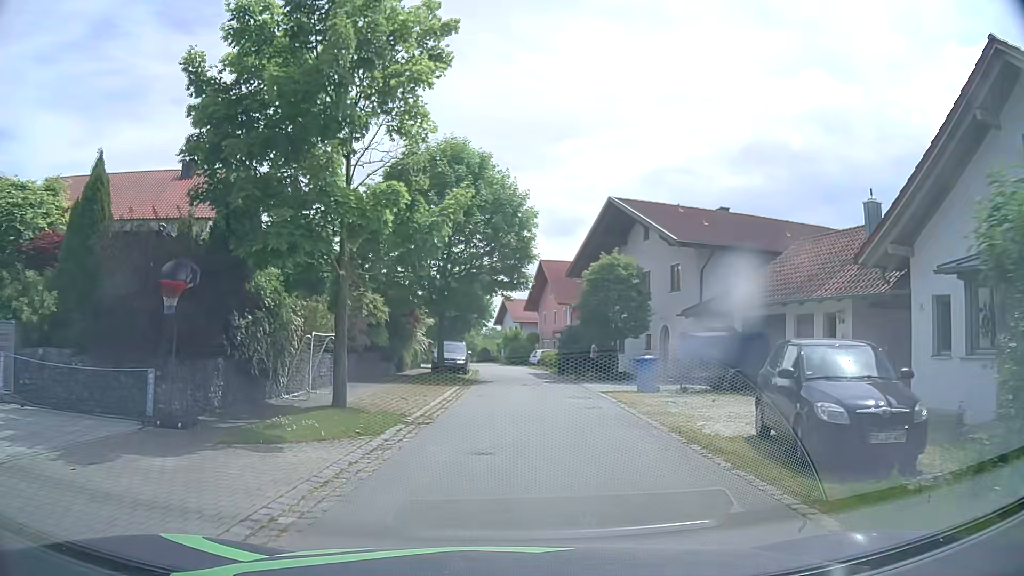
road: residential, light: Day
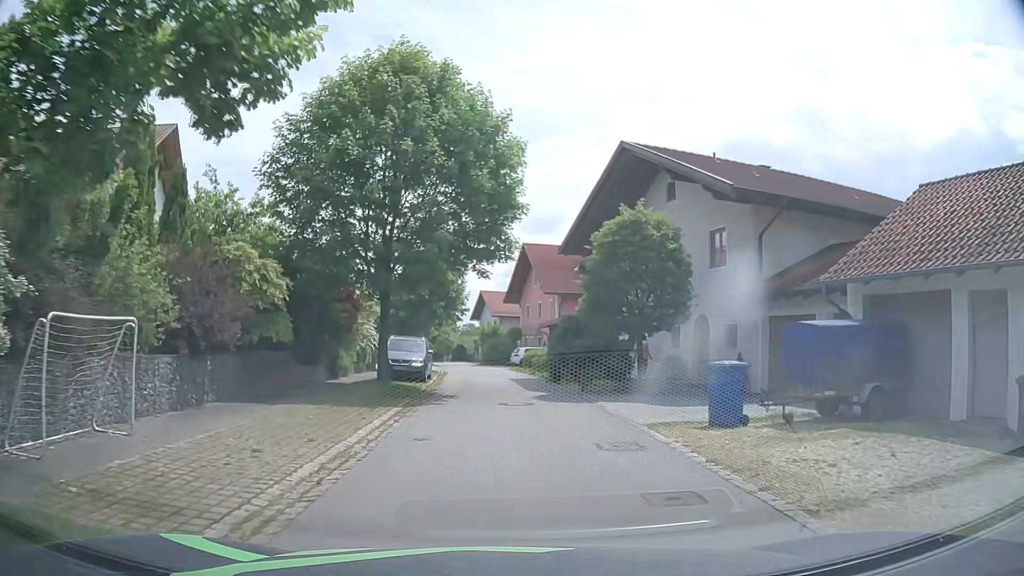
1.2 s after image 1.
(+0.2, +9.1) m; +1°
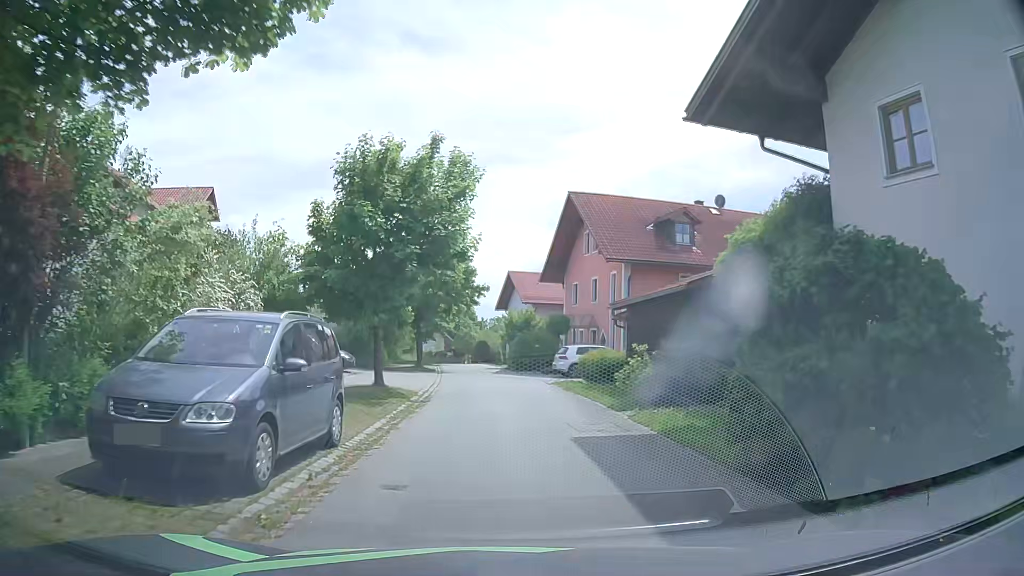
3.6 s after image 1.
(0.0, +18.4) m; -2°
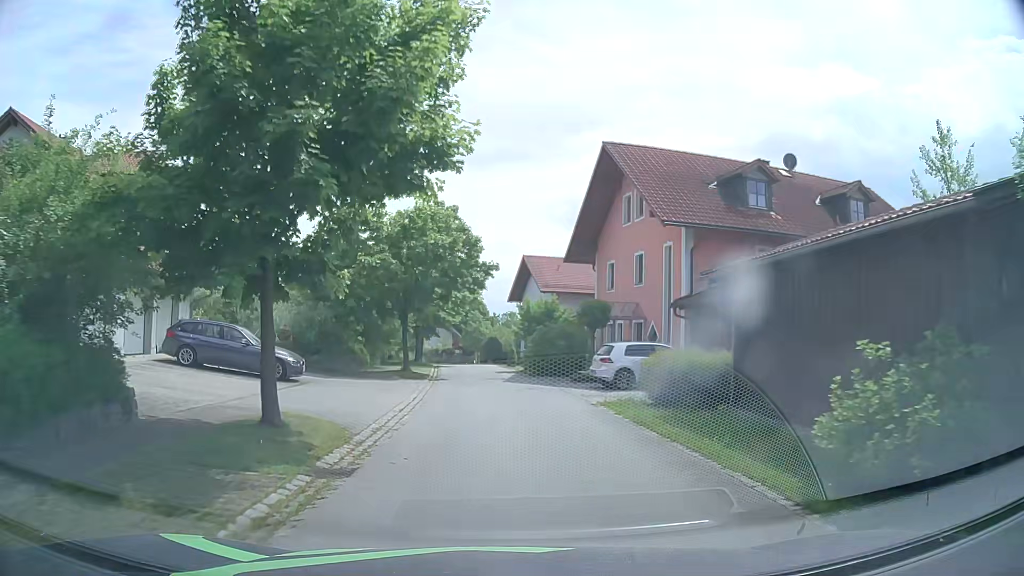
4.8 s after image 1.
(-0.1, +9.3) m; -1°
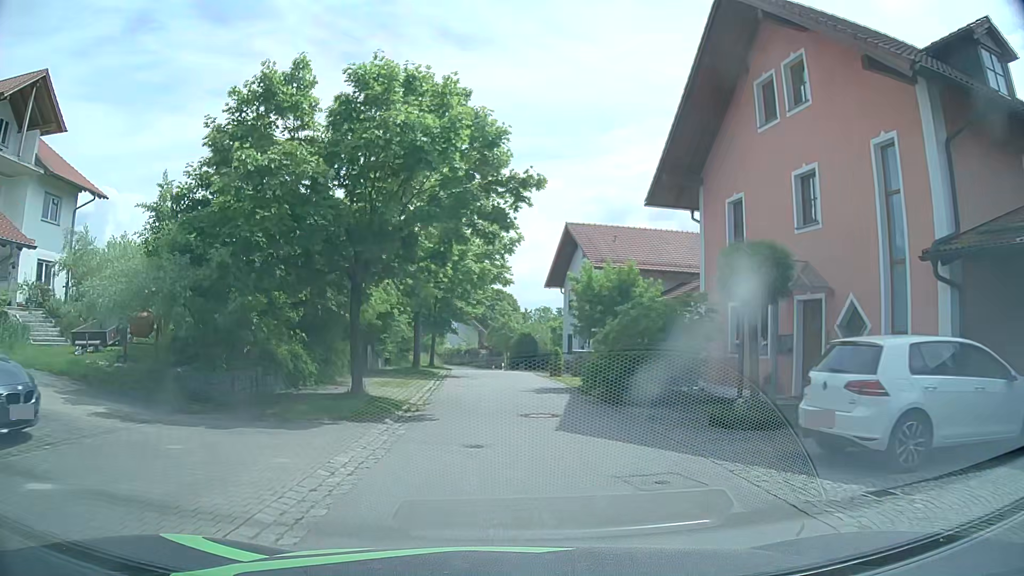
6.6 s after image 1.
(-0.2, +14.1) m; -2°
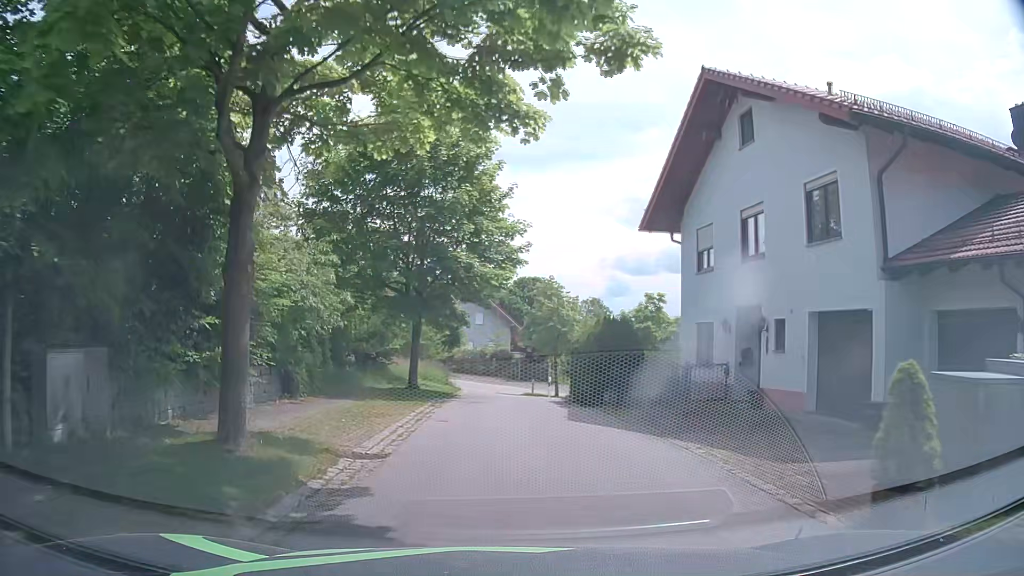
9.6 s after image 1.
(-0.8, +23.5) m; -2°
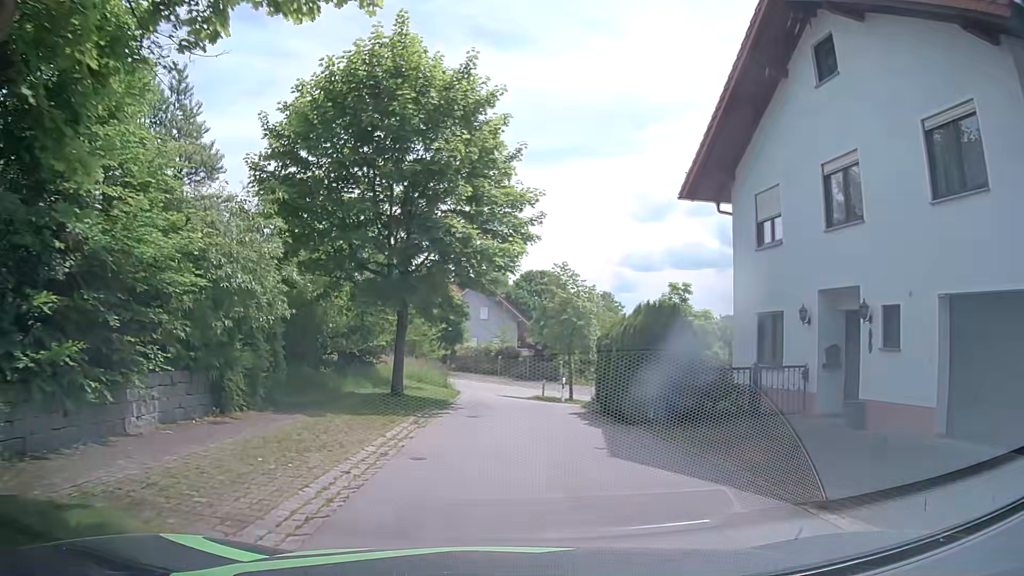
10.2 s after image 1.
(-0.1, +4.7) m; -1°
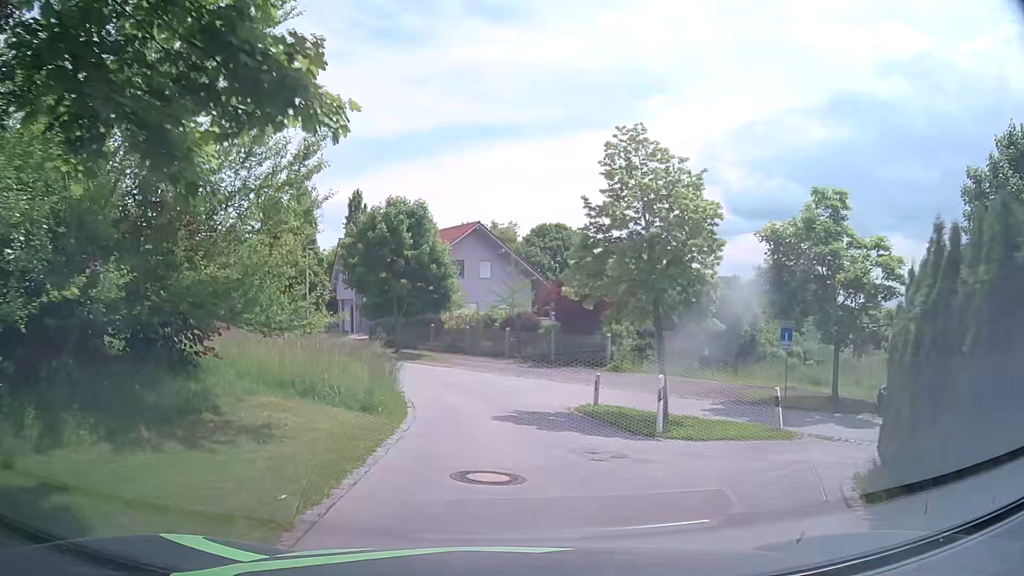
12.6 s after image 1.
(-0.2, +17.6) m; -1°
(0, +10) (-1, +20) (-4, +29) (-11, +37) (-19, +43) (-27, +49) (-34, +56) (-35, +66) (-28, +73) (-19, +77) m
